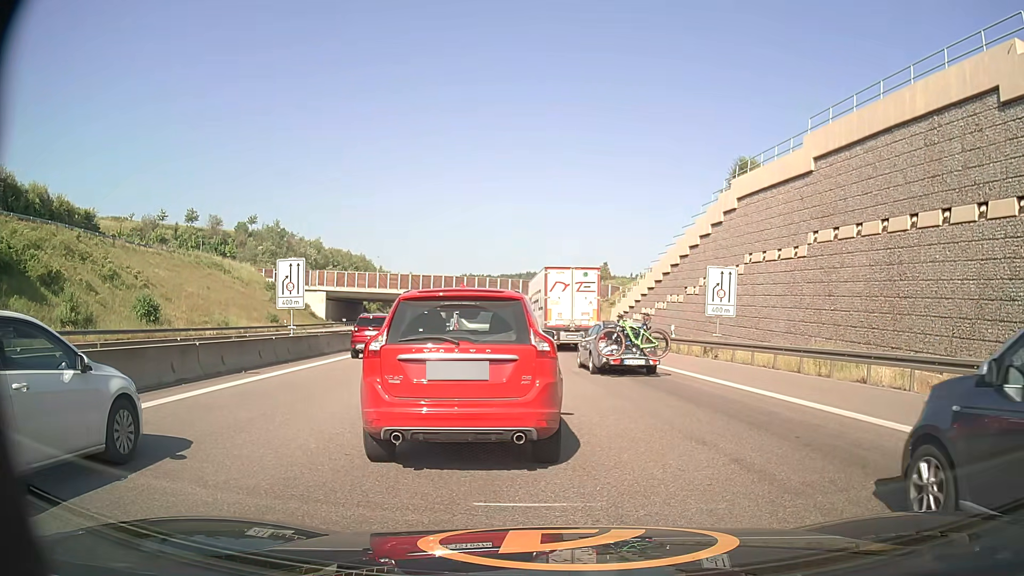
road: motorway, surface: asphalt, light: Day
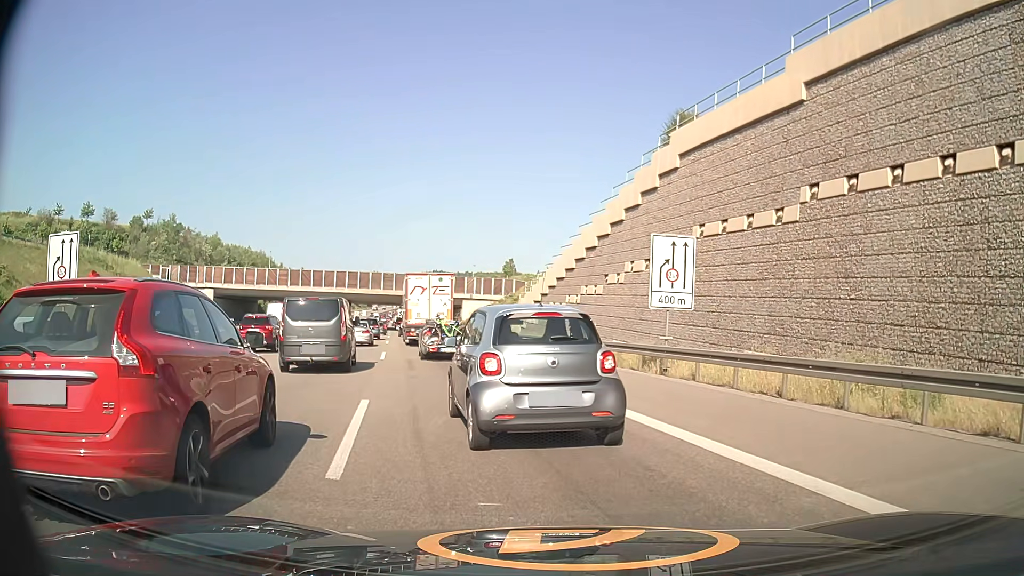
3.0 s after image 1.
(+1.0, +9.8) m; +8°
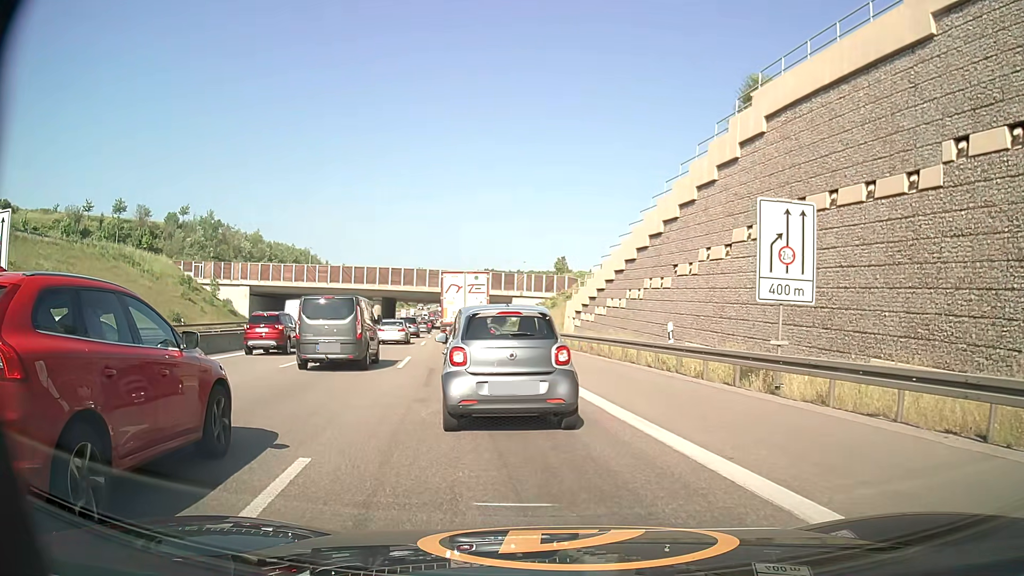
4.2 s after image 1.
(-0.2, +5.3) m; -5°
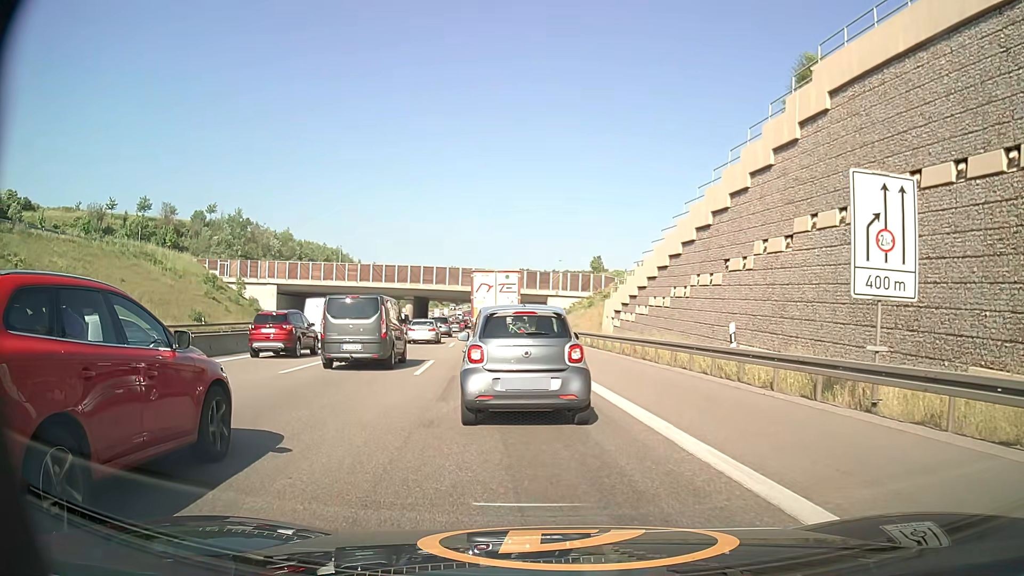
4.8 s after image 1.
(0.0, +2.7) m; -3°
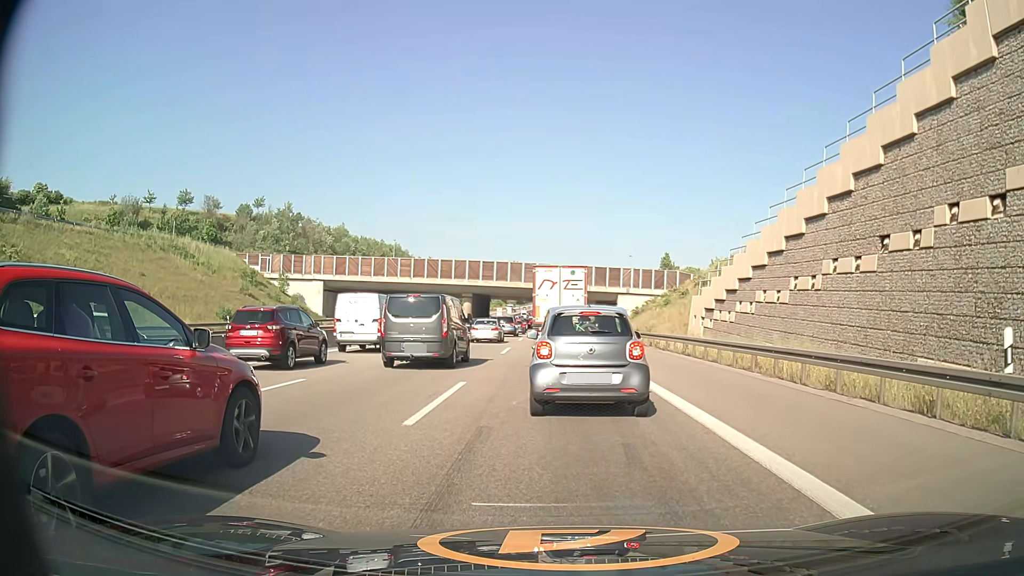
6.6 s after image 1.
(-0.5, +8.2) m; -5°
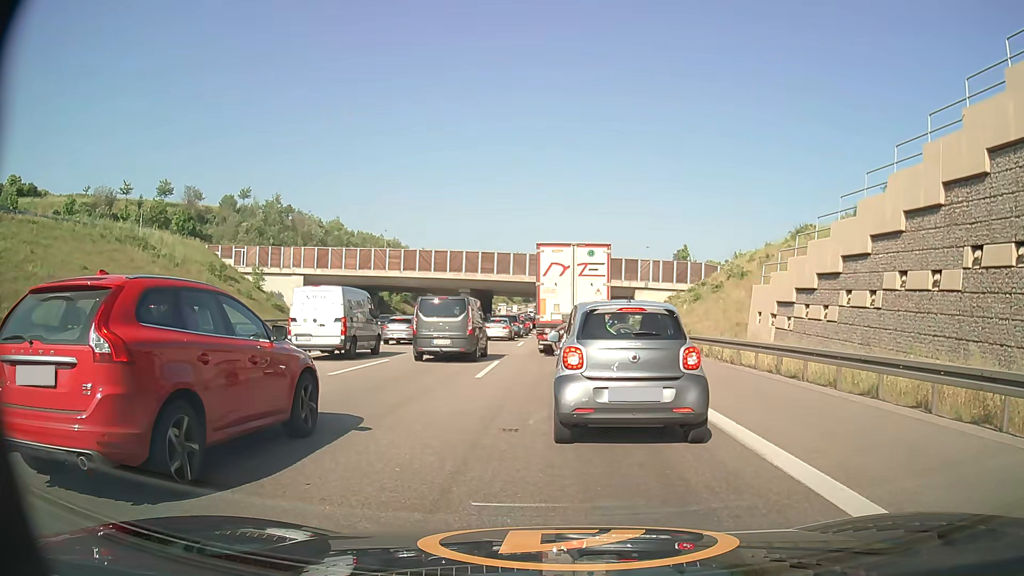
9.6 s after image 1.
(-0.1, +11.4) m; -1°
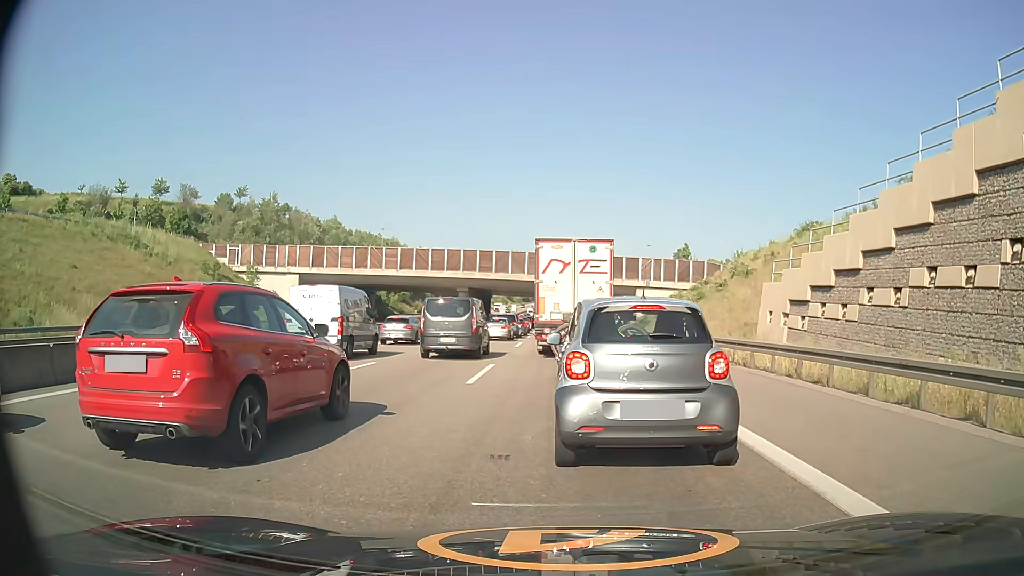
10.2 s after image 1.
(0.0, +1.5) m; -1°
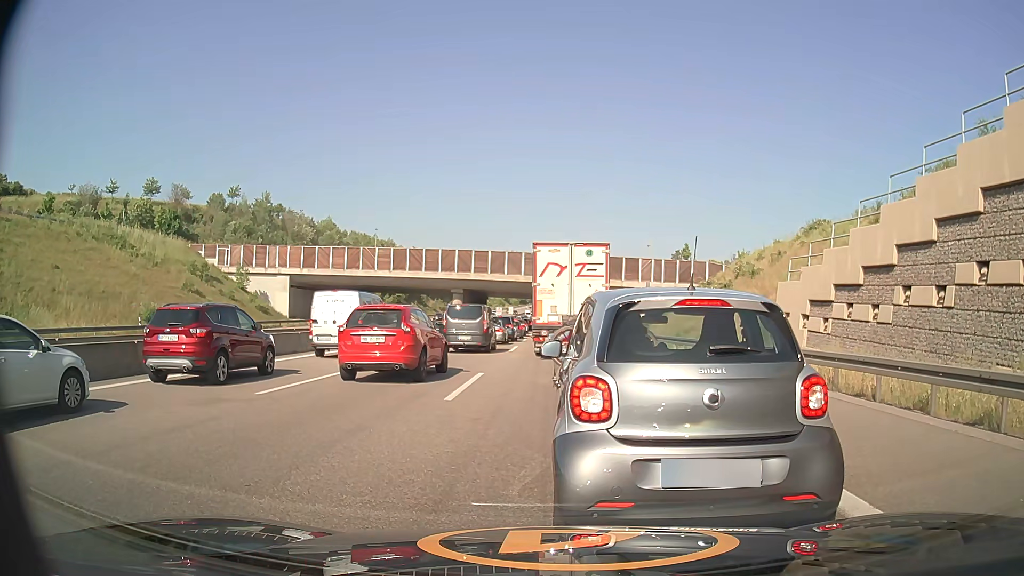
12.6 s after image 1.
(+0.1, +2.3) m; +2°
(0, +10) (0, +20) (0, +30) (0, +40) (-1, +50) (-1, +60) (-1, +70) (-1, +80) (-1, +90) (-2, +100) m
